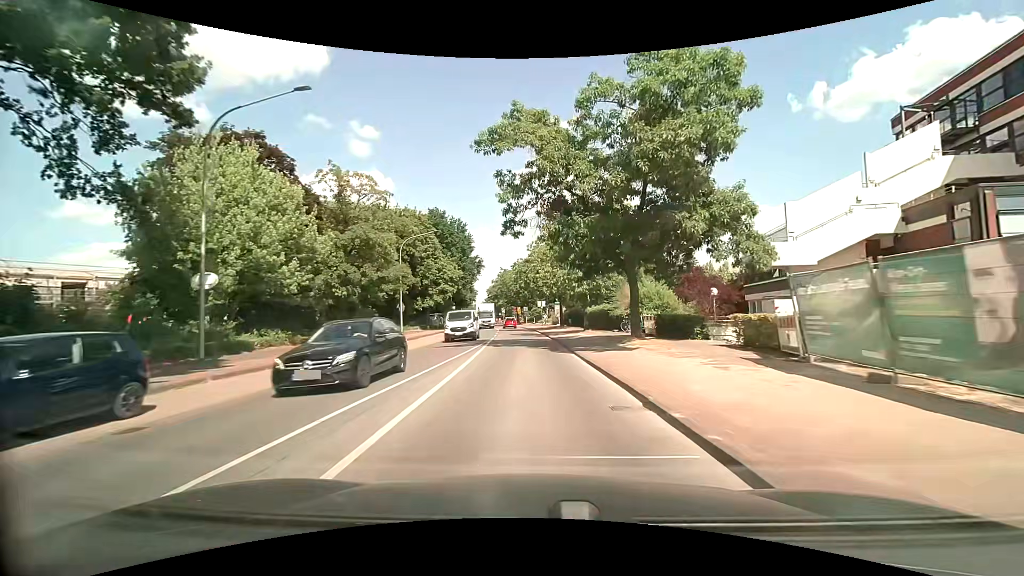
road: tertiary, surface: asphalt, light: Day
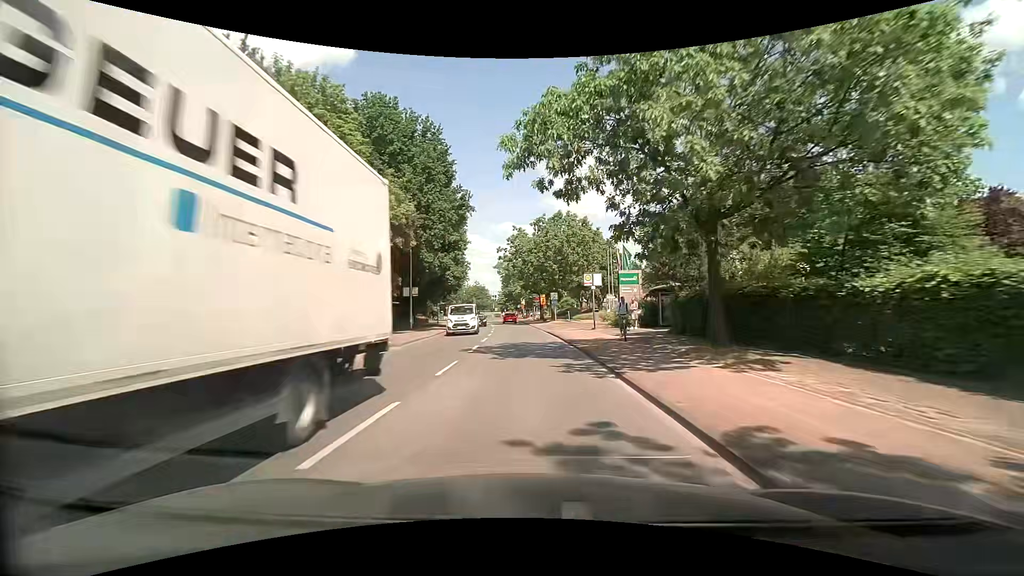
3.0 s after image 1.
(-1.0, +38.8) m; -3°
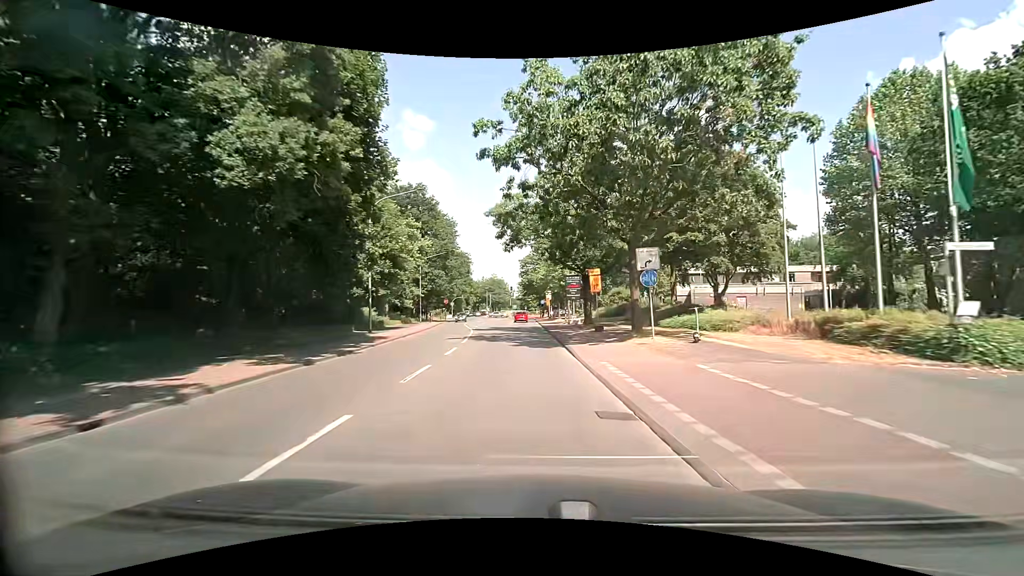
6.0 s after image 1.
(-0.6, +37.4) m; -3°
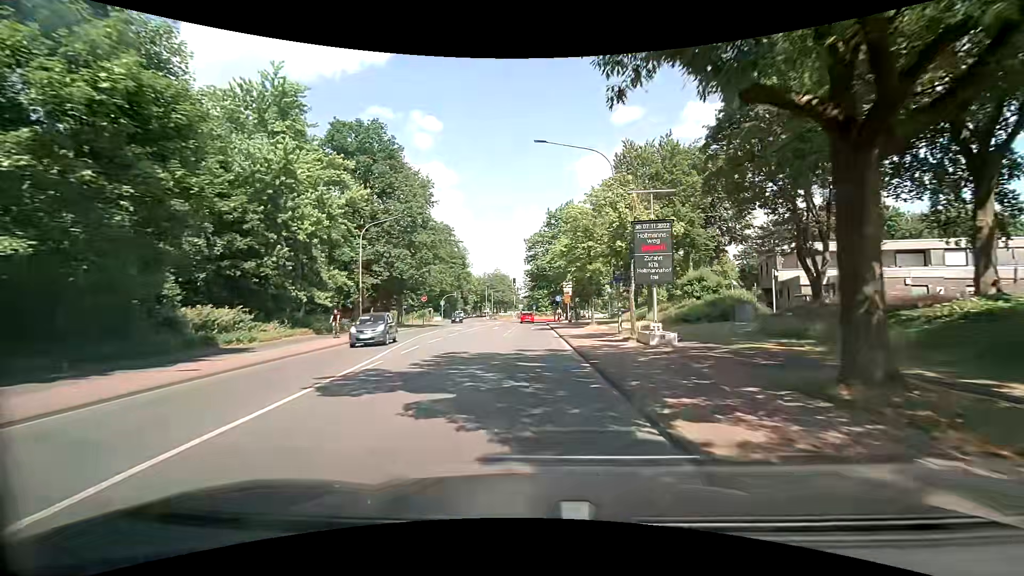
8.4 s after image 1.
(-0.4, +27.8) m; -1°
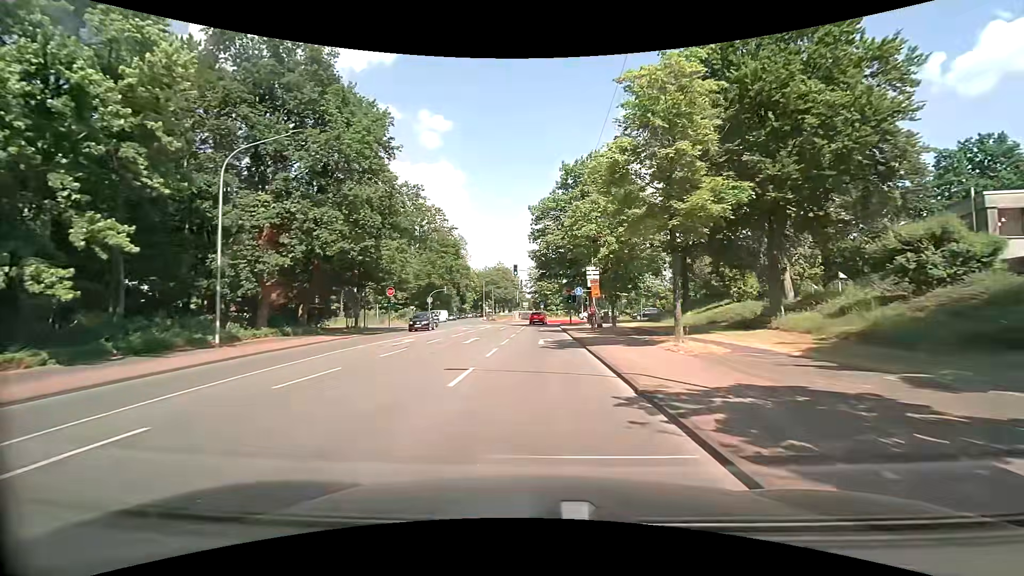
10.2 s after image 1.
(0.0, +20.3) m; 0°
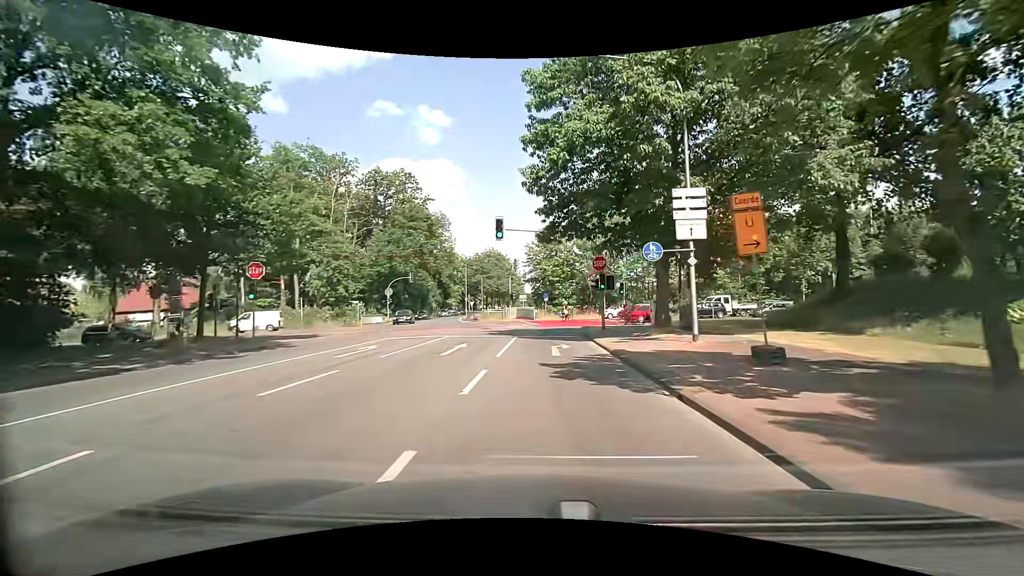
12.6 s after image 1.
(-0.4, +25.5) m; 0°
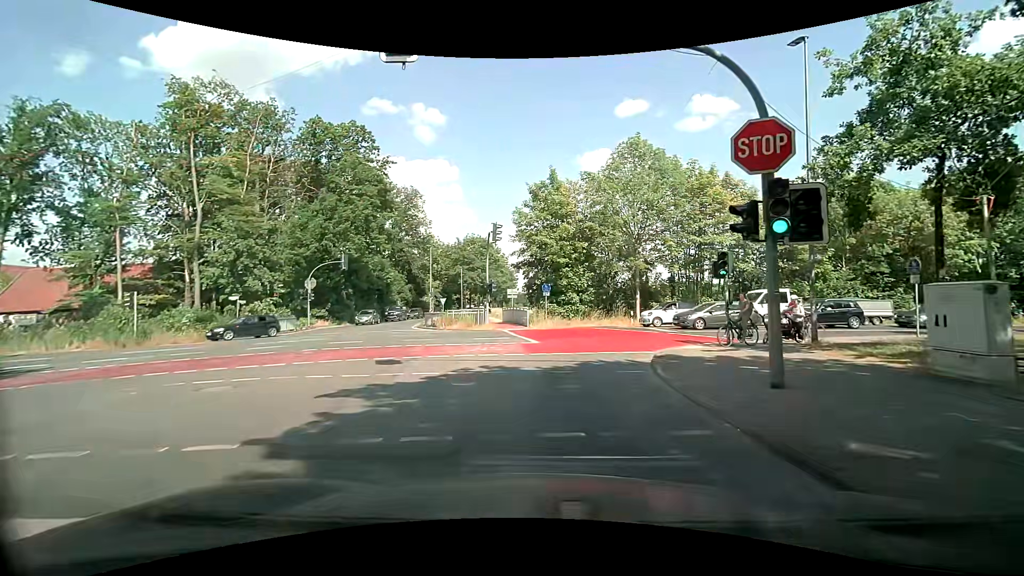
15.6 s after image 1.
(-0.3, +20.9) m; +1°
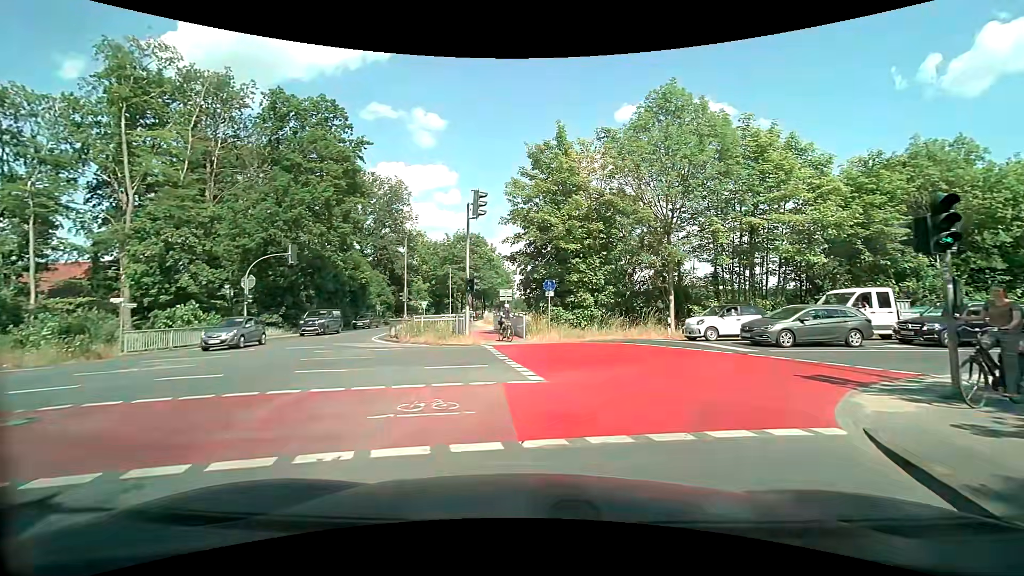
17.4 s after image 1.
(-0.1, +9.3) m; -1°
(+1, +10) (+8, +17) (+17, +20) (+27, +22) (+37, +24) (+46, +27) (+56, +30) (+66, +32) (+76, +34) (+85, +36) m
